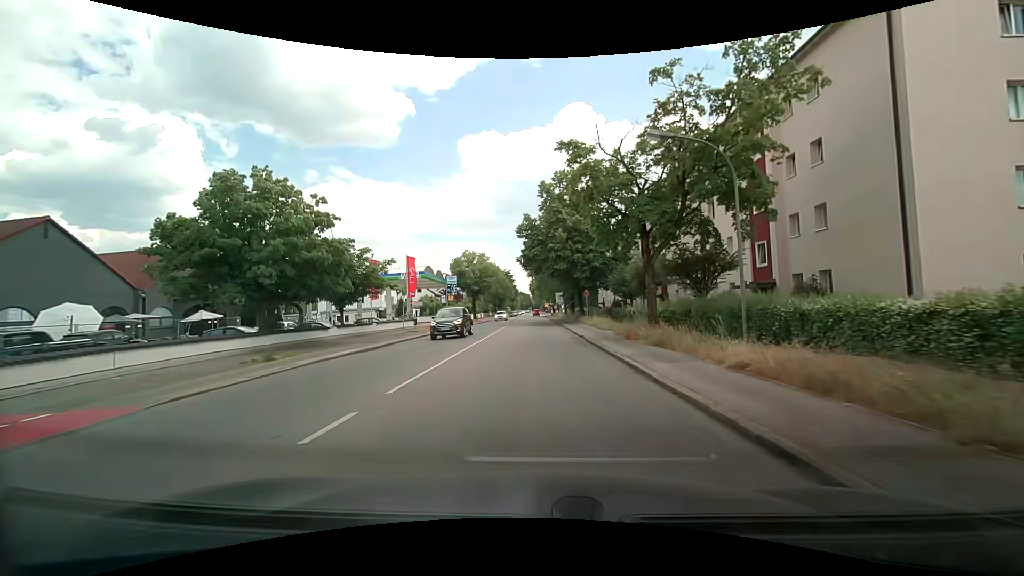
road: secondary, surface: asphalt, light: Day
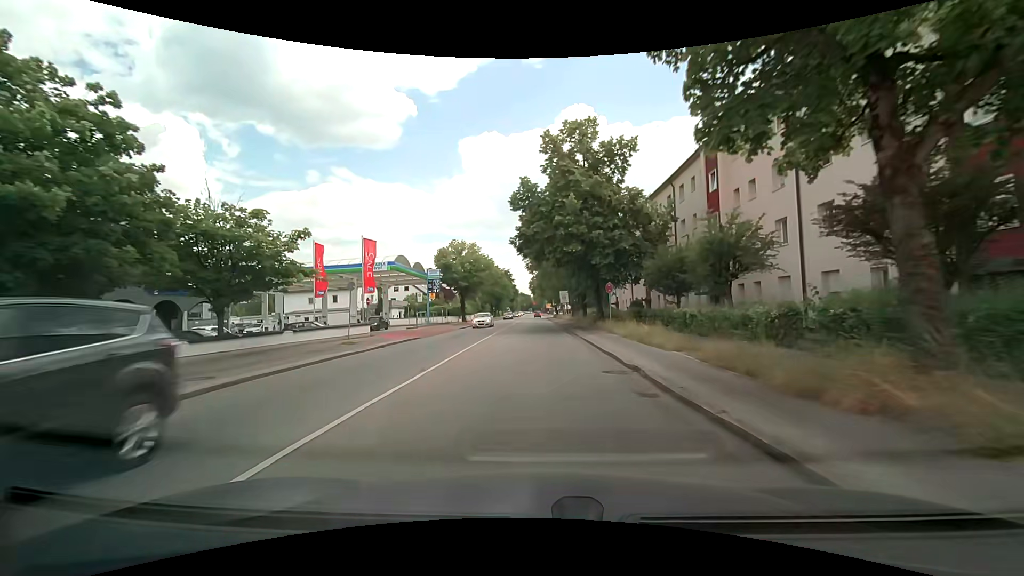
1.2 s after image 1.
(+0.1, +12.8) m; 0°
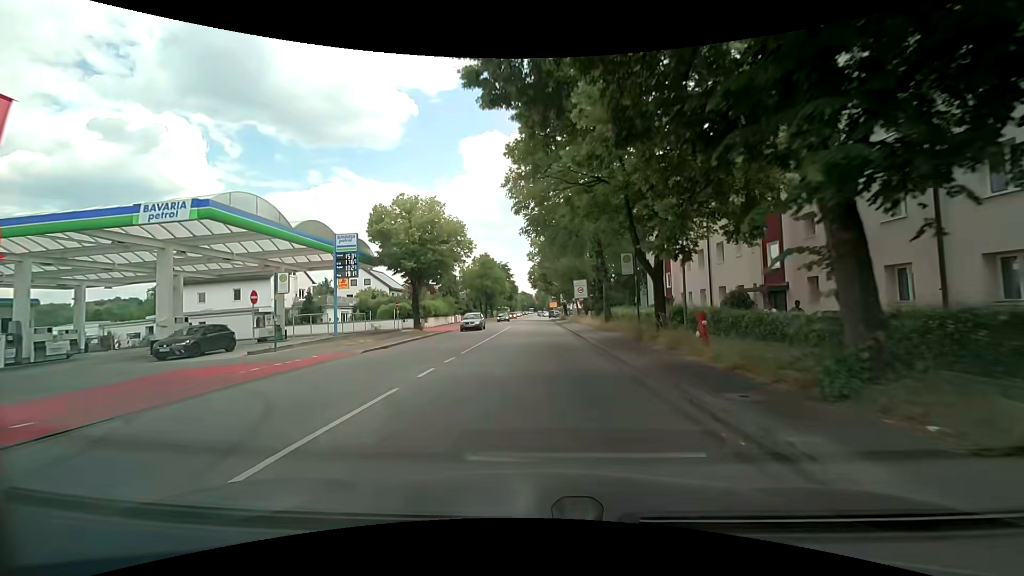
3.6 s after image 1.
(+0.2, +26.4) m; 0°
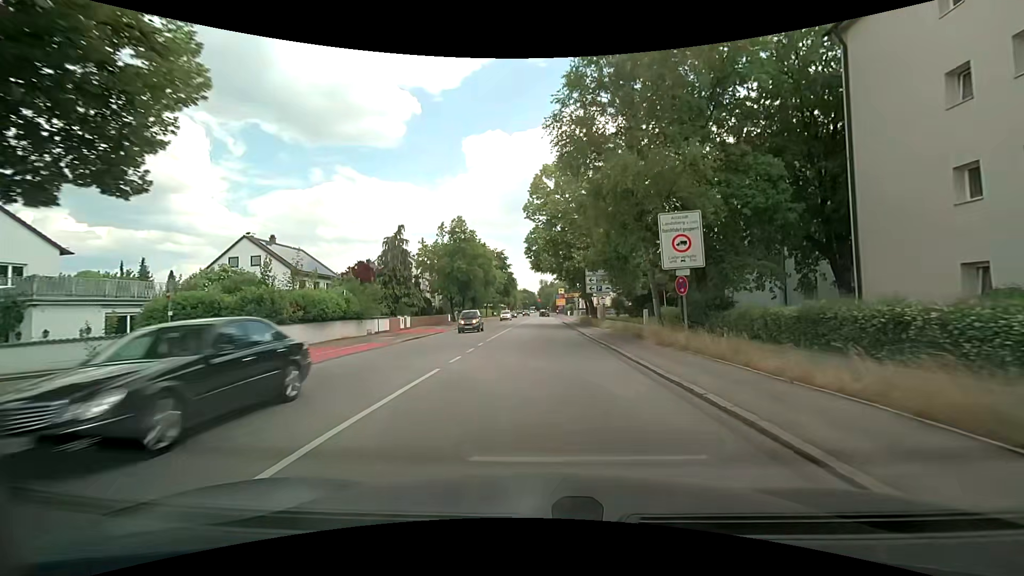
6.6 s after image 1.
(-0.5, +33.7) m; 0°
(0, +10) (0, +20) (0, +30) (0, +40) (0, +50) (0, +60) (0, +70) (0, +80) (+1, +90) (+1, +100) m
